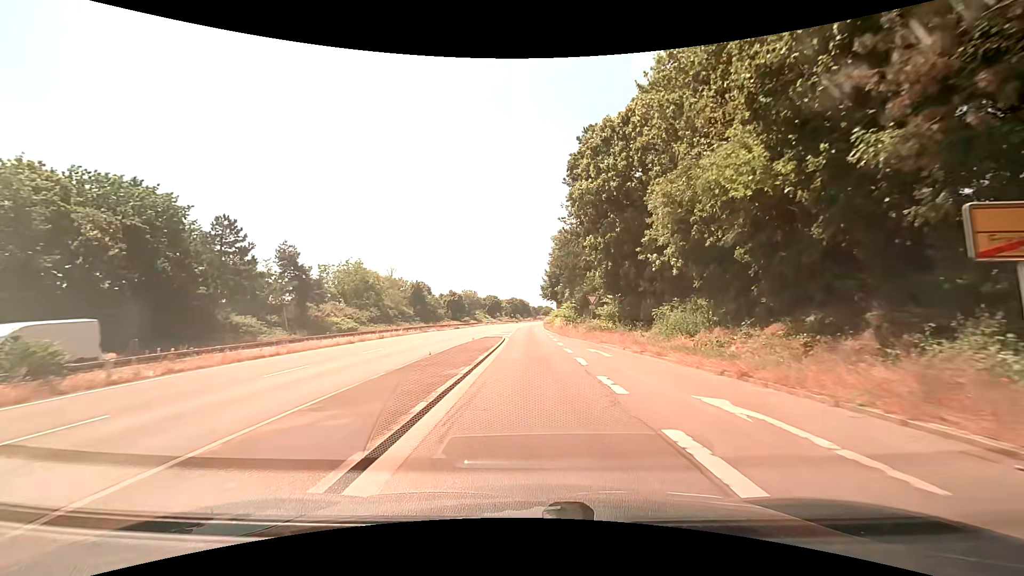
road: trunk_link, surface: asphalt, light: Day
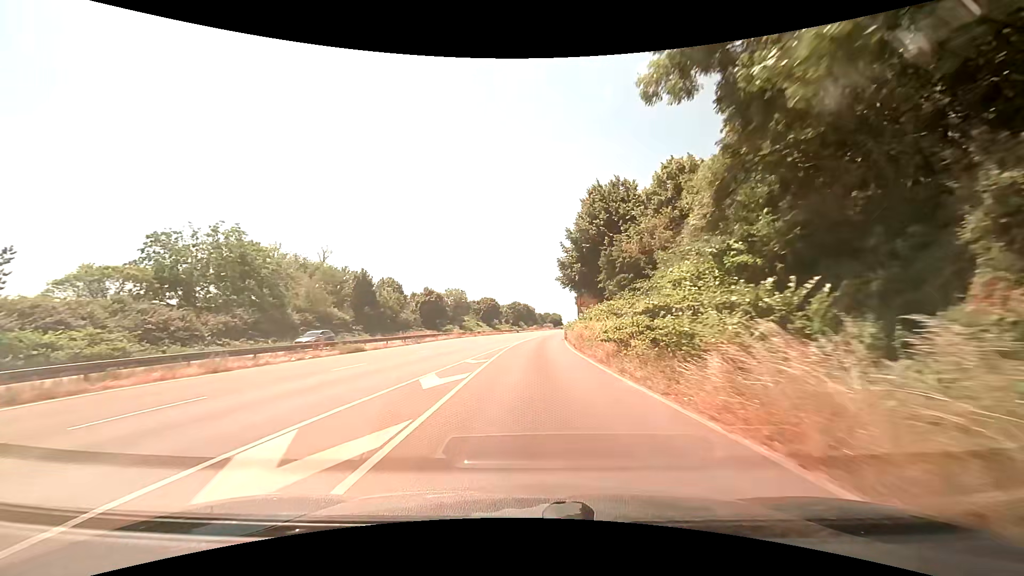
(-0.2, +45.0) m; -1°
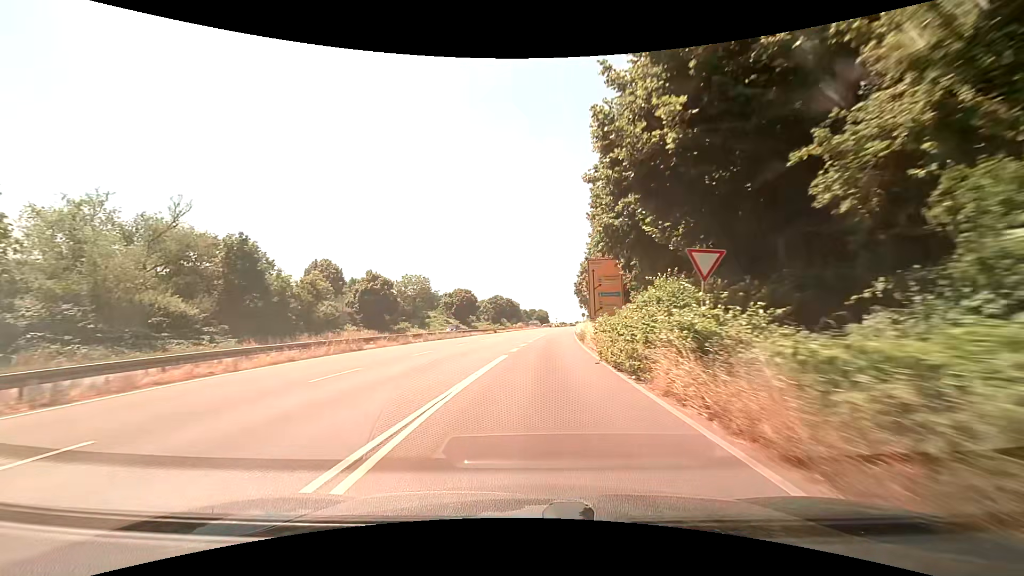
(+0.2, +31.3) m; +2°
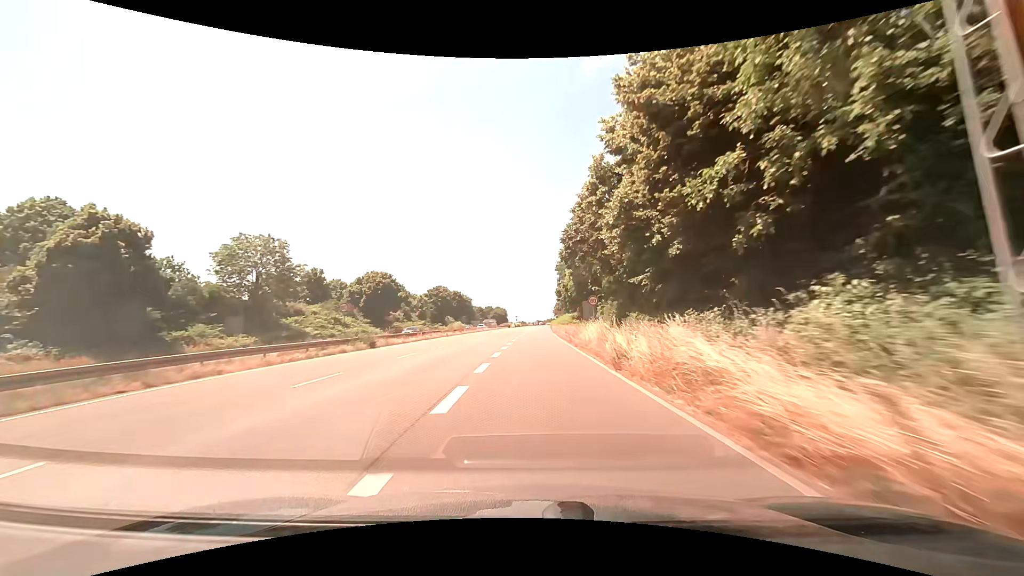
(+1.7, +45.6) m; +4°
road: trunk
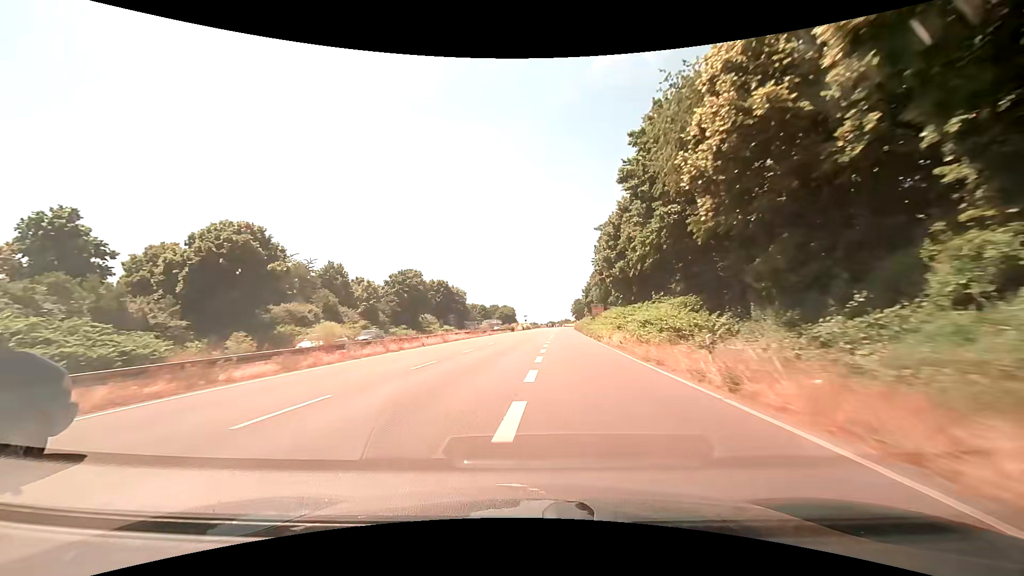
(-0.1, +49.8) m; -1°
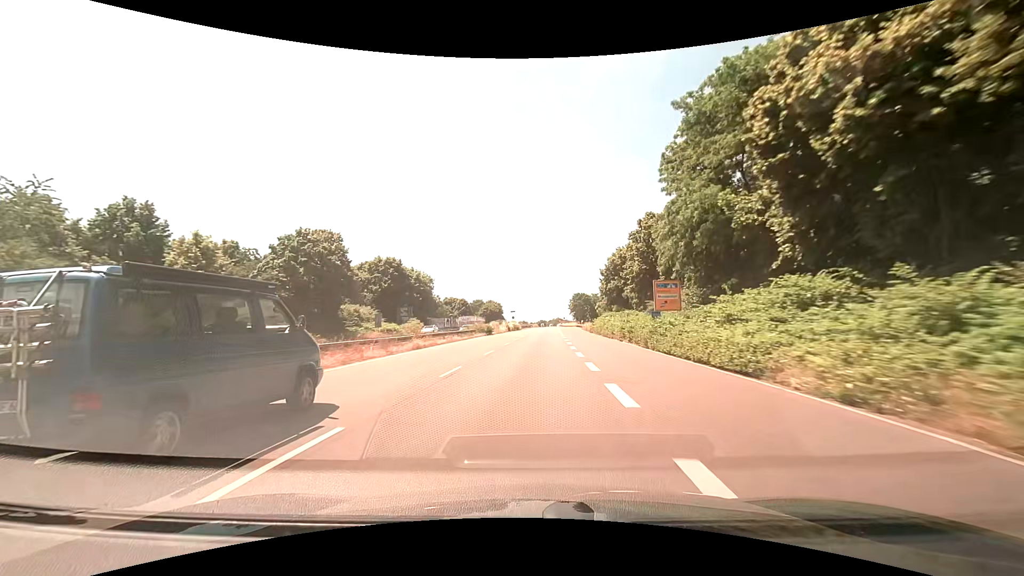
(0.0, +39.7) m; +1°
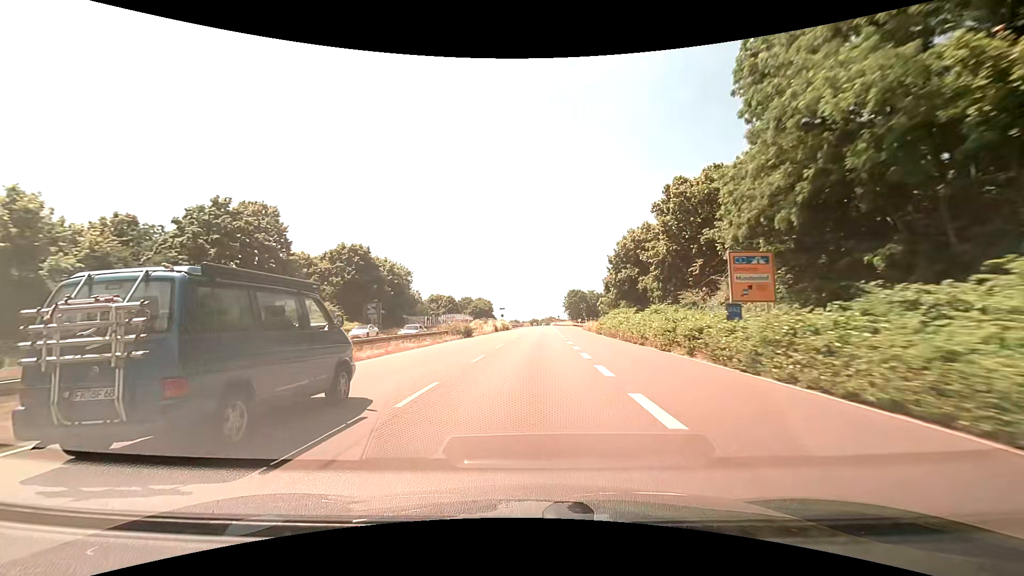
(+0.1, +13.6) m; +1°
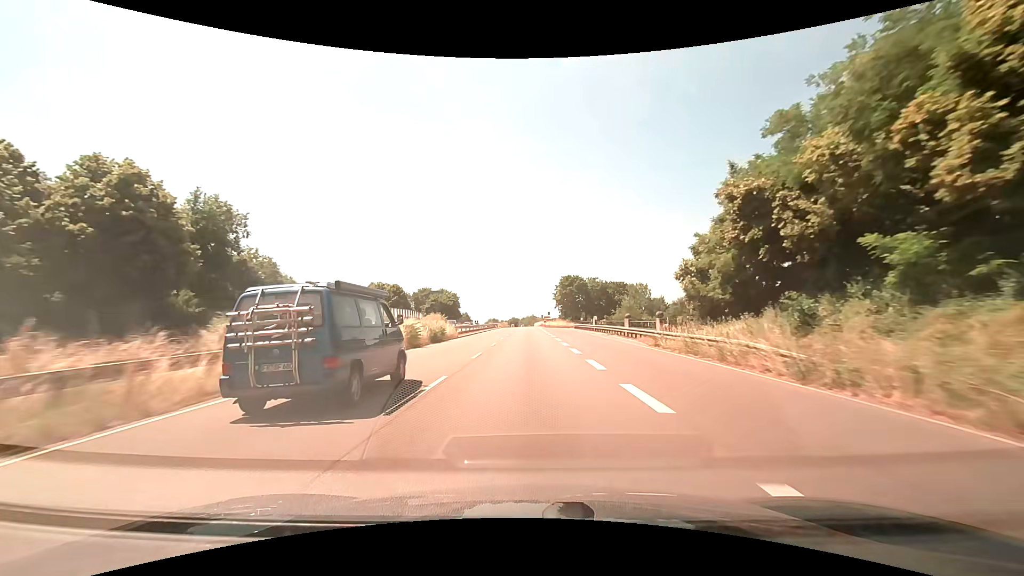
(+1.2, +52.9) m; +2°
(0, +10) (0, +20) (0, +30) (0, +40) (0, +50) (0, +60) (0, +70) (0, +80) (0, +90) (0, +100) m
